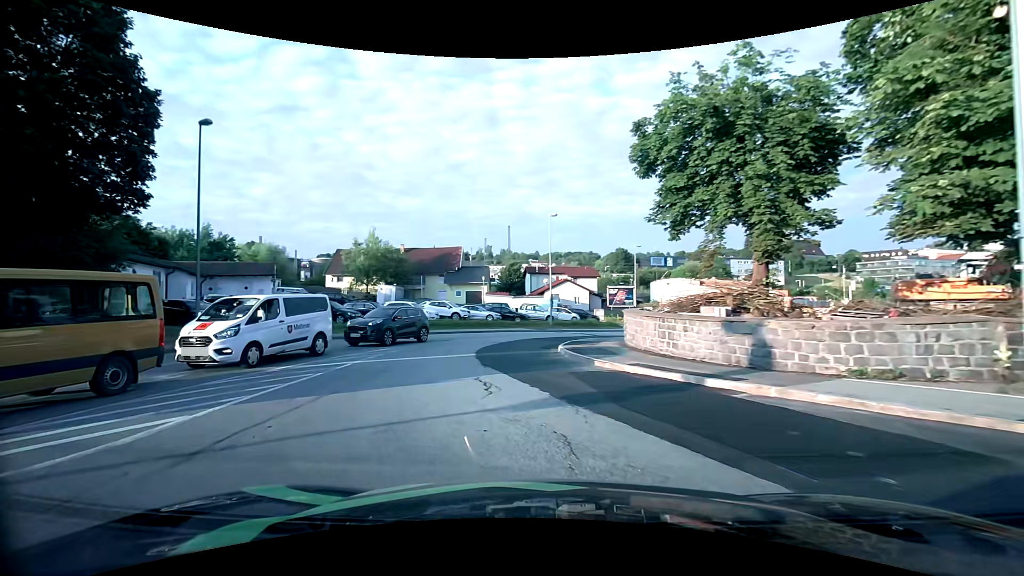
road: tertiary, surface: asphalt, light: Day
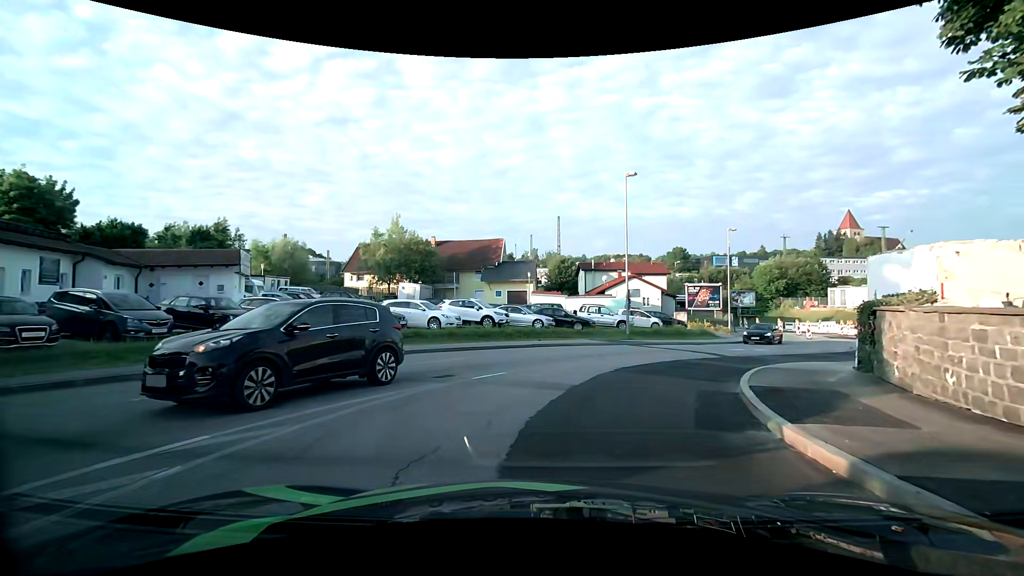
(-1.2, +13.5) m; -5°
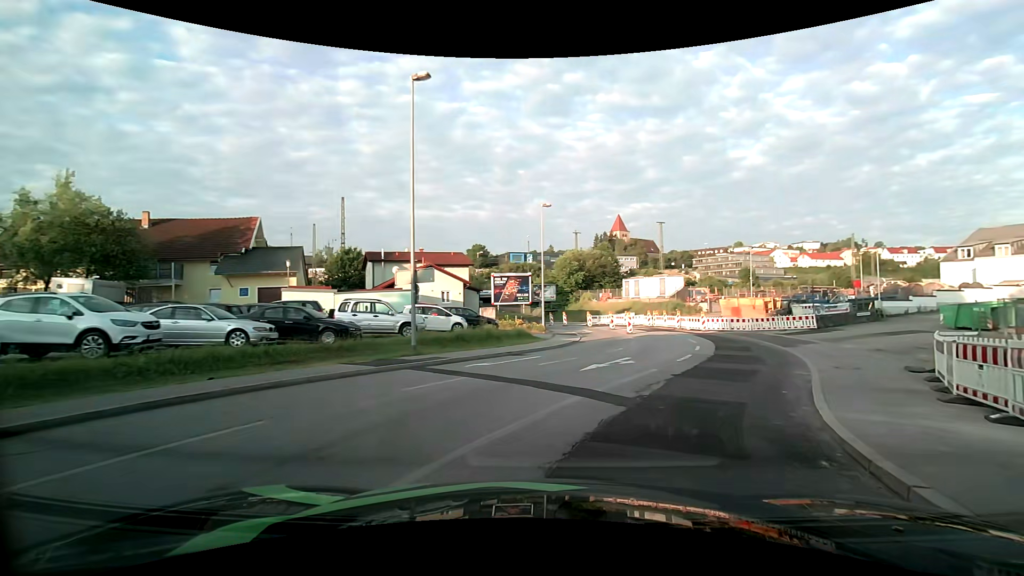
(+2.1, +12.9) m; +21°
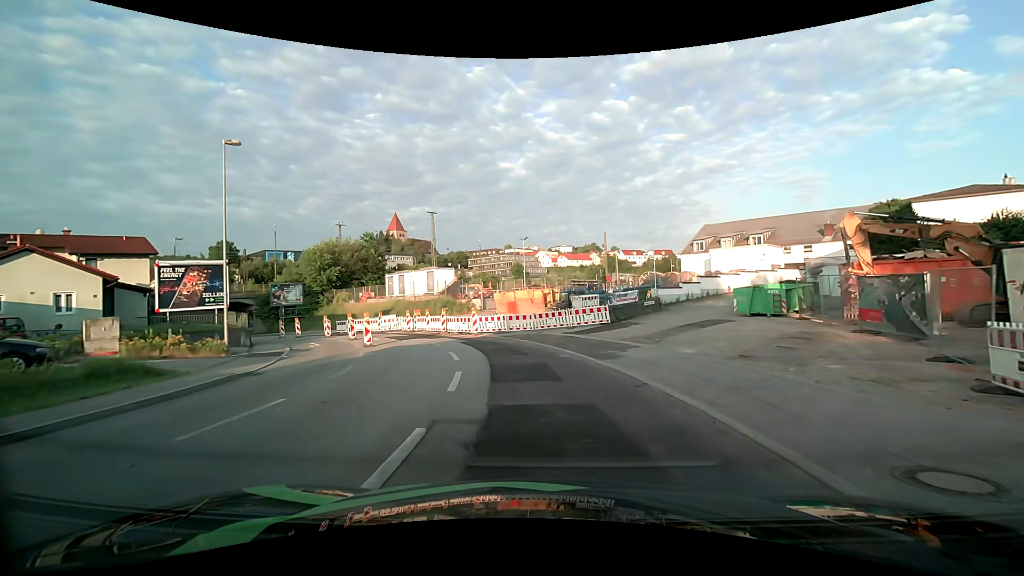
(+3.8, +12.9) m; +26°
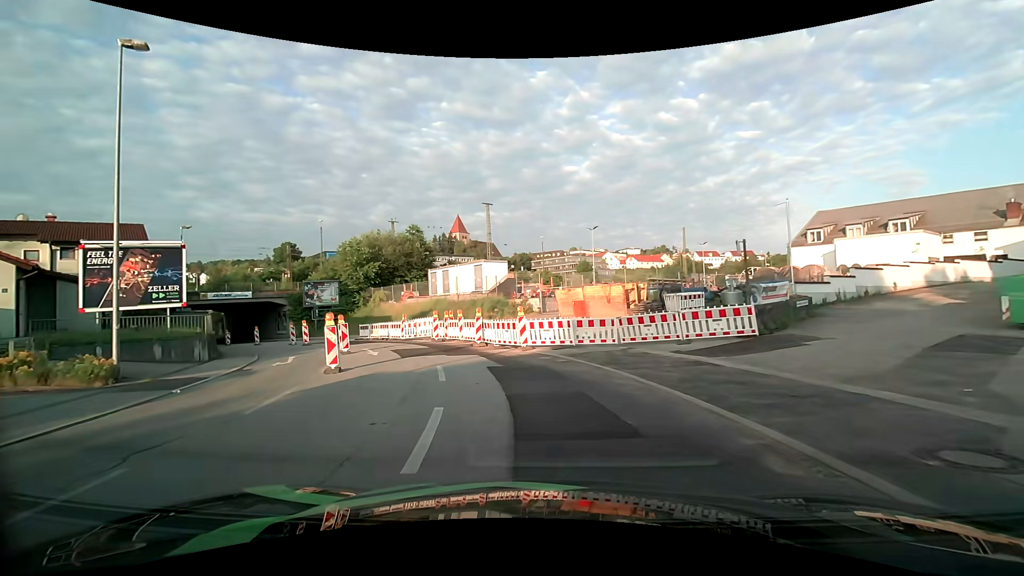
(-0.5, +10.8) m; -8°
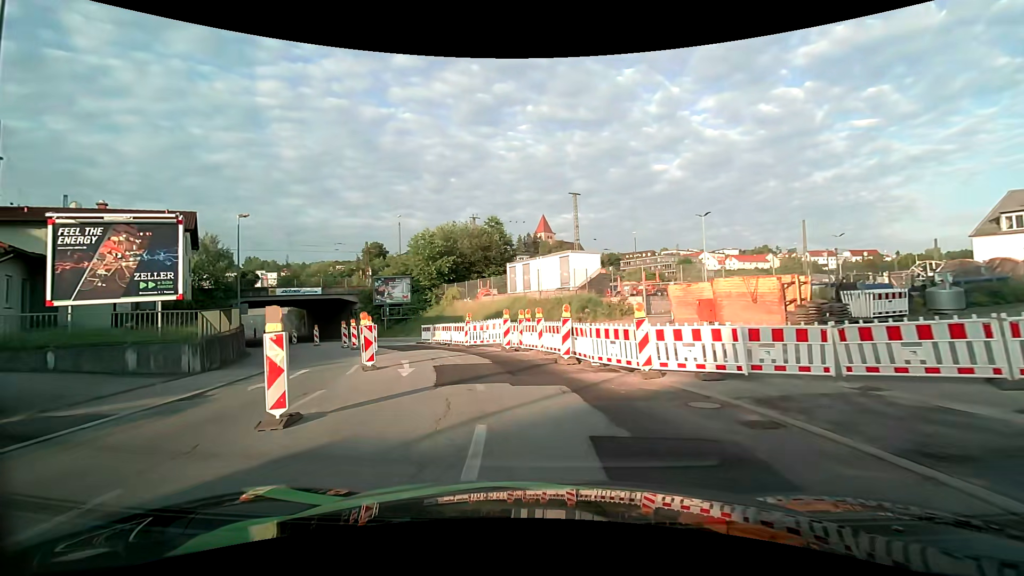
(-0.5, +7.5) m; -9°
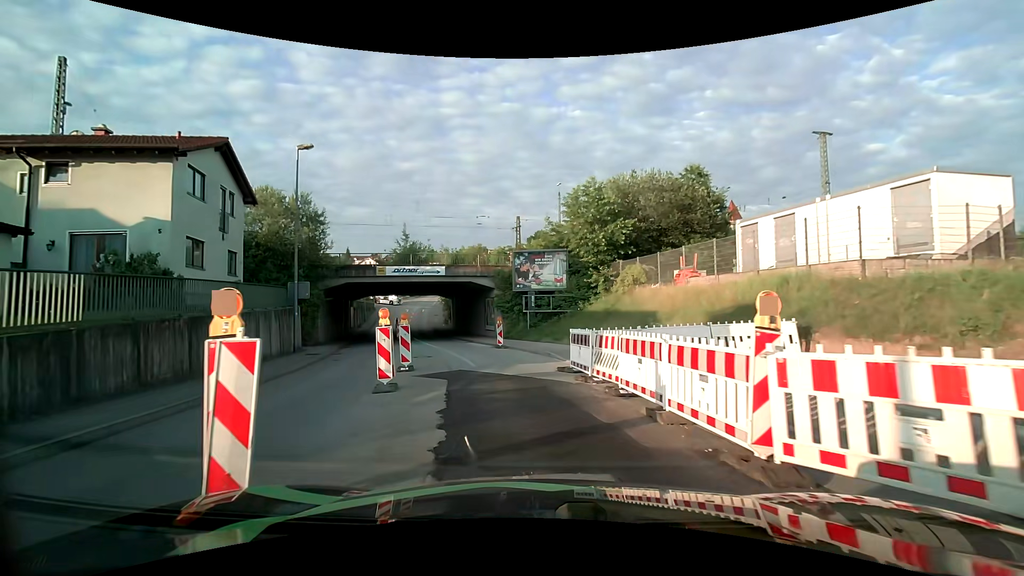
(-3.1, +18.0) m; -19°
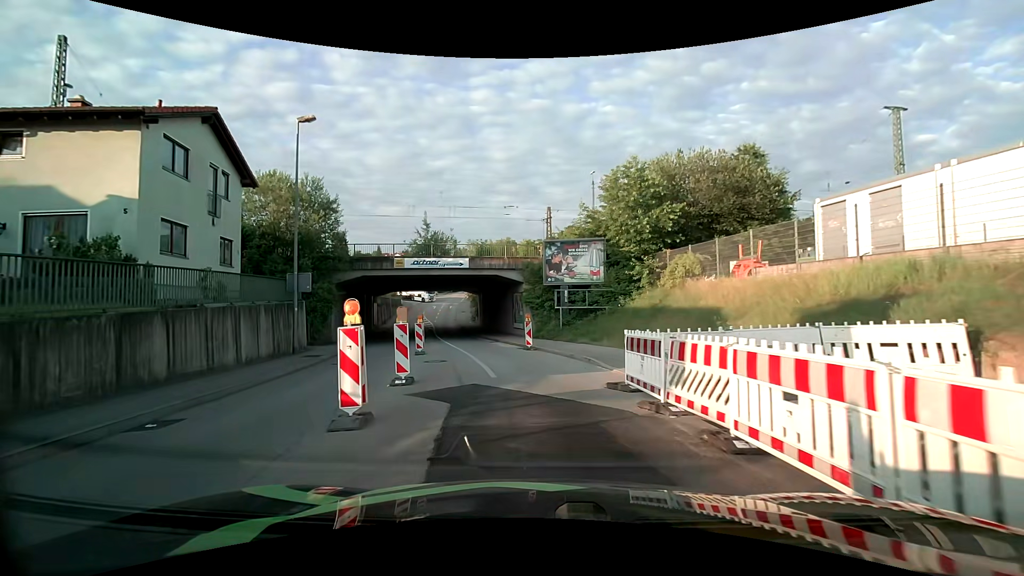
(-0.1, +3.6) m; -3°
